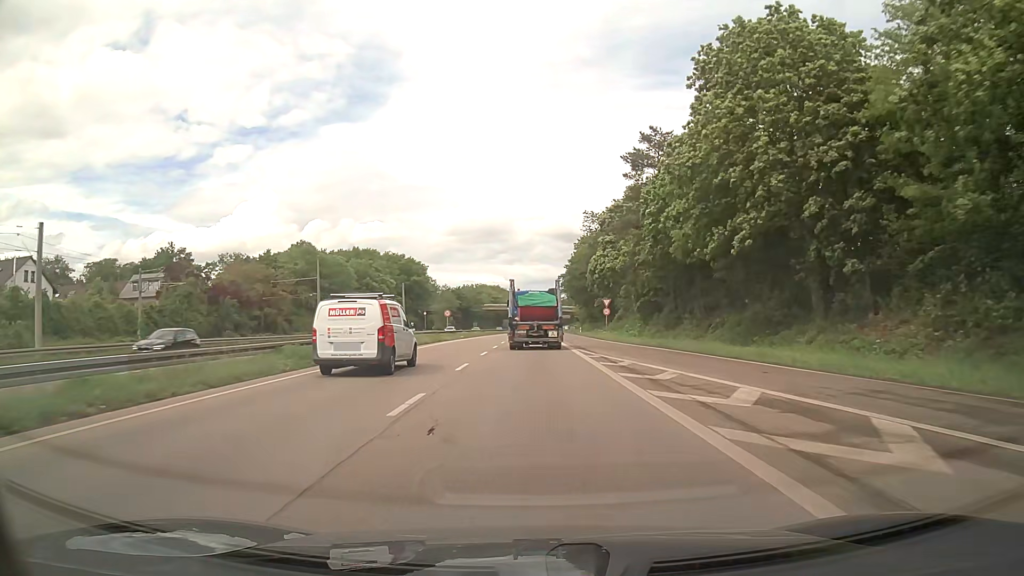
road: trunk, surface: asphalt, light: Day
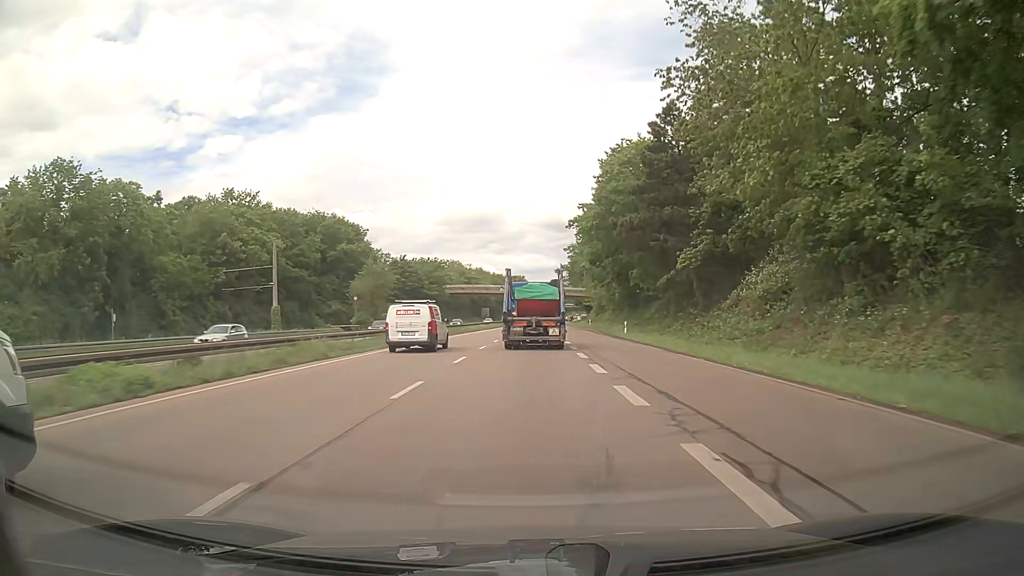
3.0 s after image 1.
(+0.4, +60.8) m; +1°
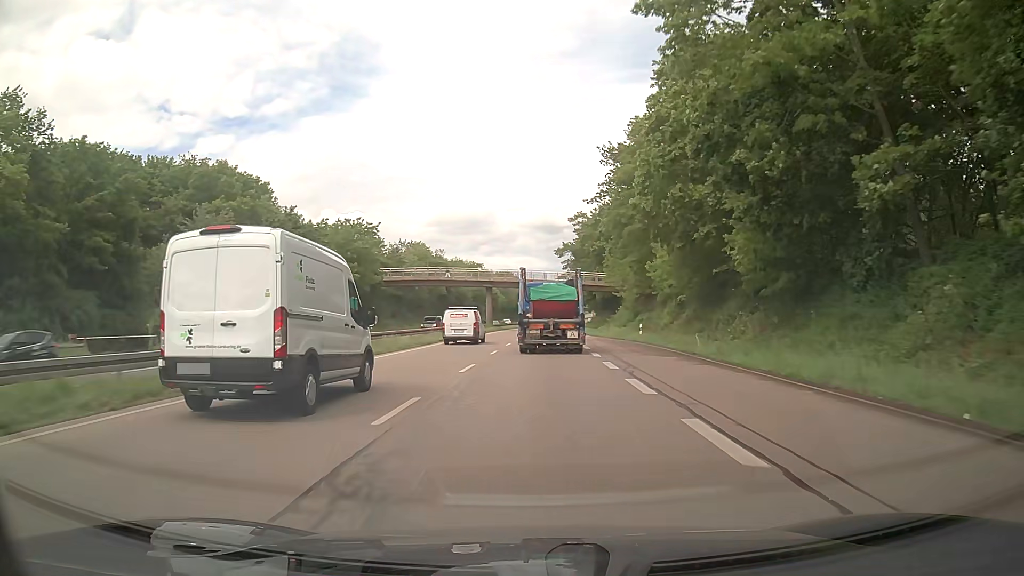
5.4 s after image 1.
(+0.2, +47.2) m; +1°
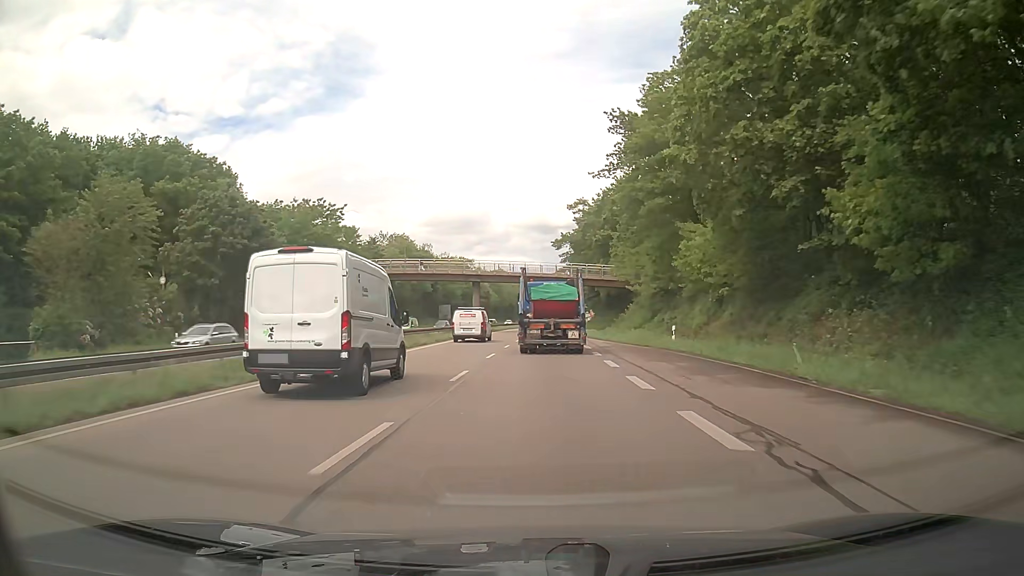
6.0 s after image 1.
(0.0, +11.6) m; 0°
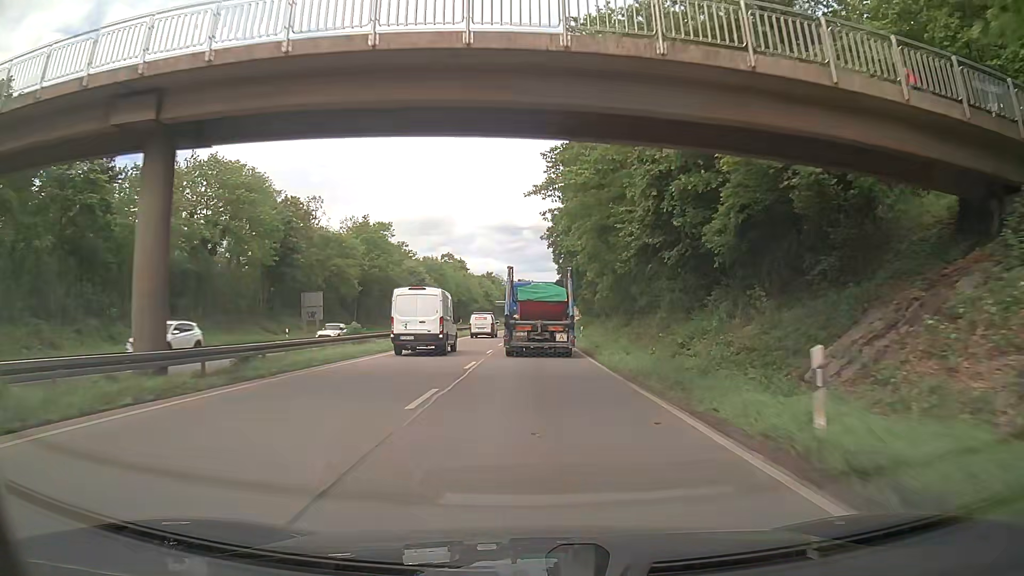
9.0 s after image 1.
(+1.4, +58.3) m; +3°
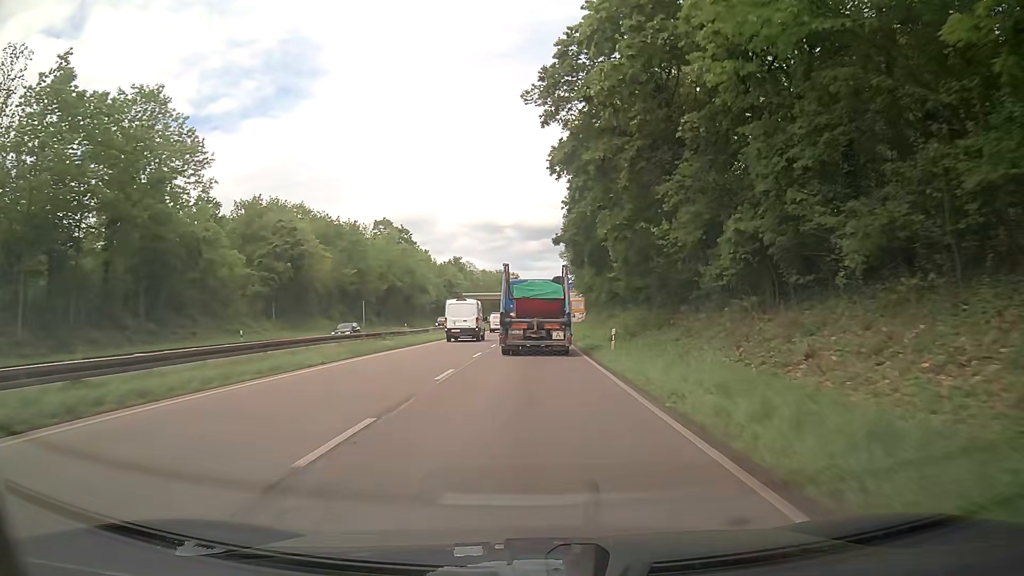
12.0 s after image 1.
(+0.5, +57.6) m; +1°
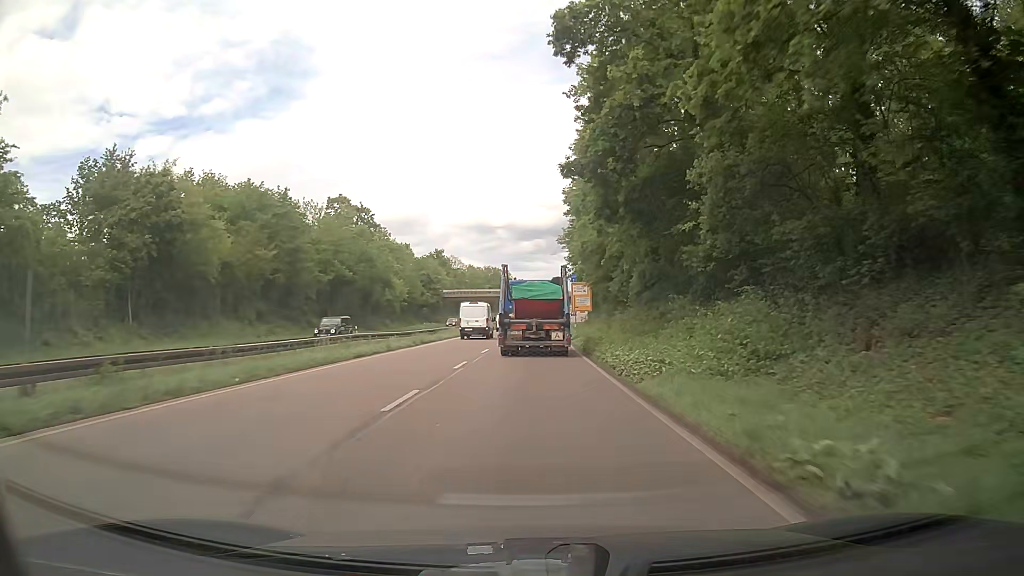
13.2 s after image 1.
(+0.1, +22.9) m; +1°
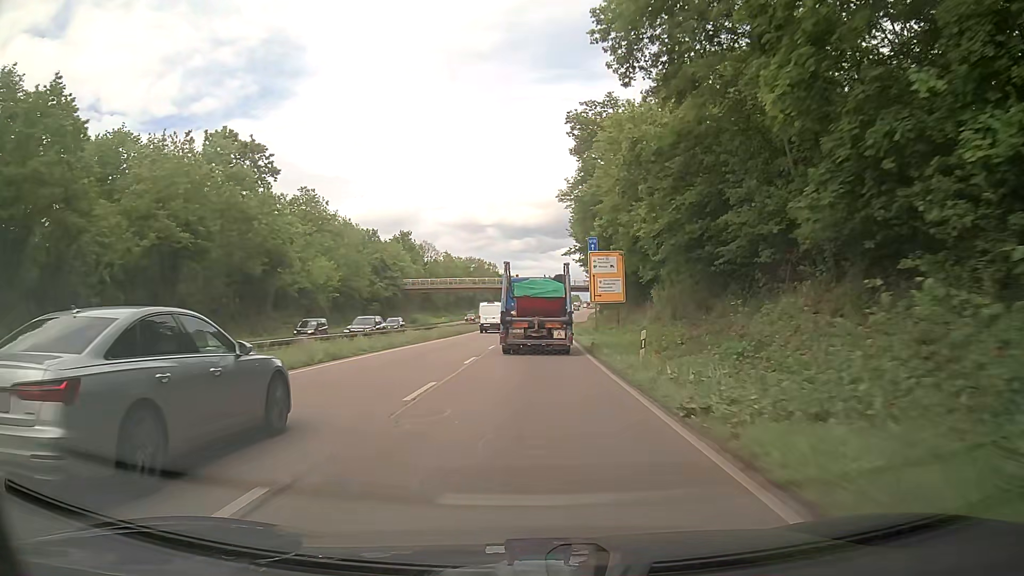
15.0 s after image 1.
(+0.3, +34.5) m; +1°
(0, +10) (0, +20) (+1, +30) (+1, +40) (+1, +50) (+2, +60) (+3, +70) (+3, +80) (+4, +90) (+5, +100) m
